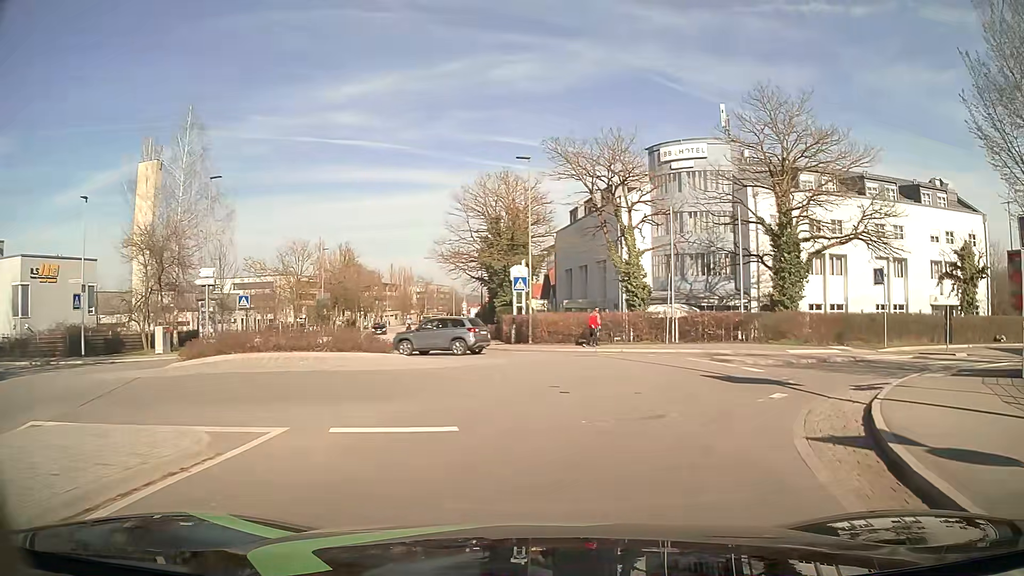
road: tertiary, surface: asphalt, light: Day
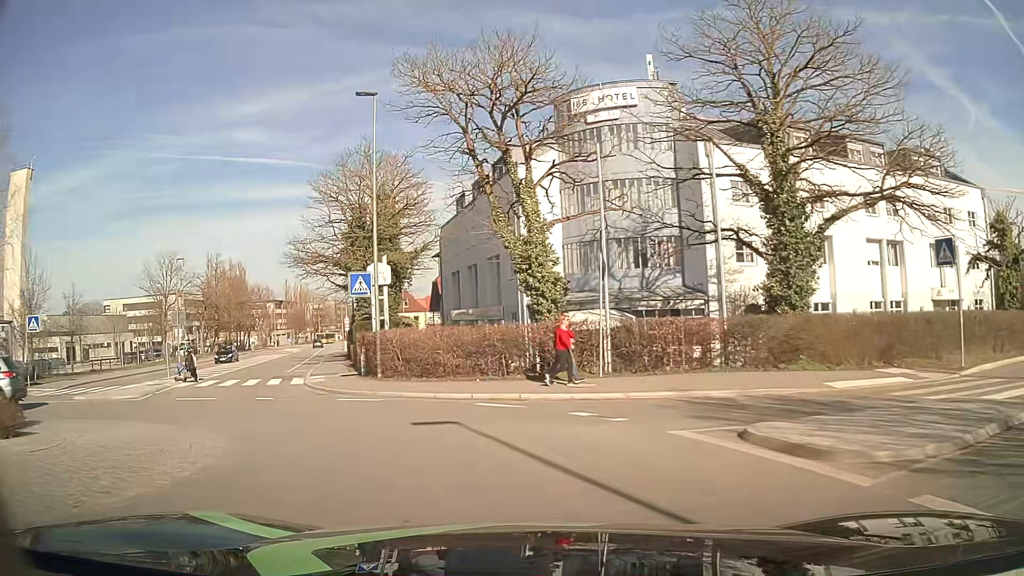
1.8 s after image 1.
(+1.7, +12.8) m; +9°
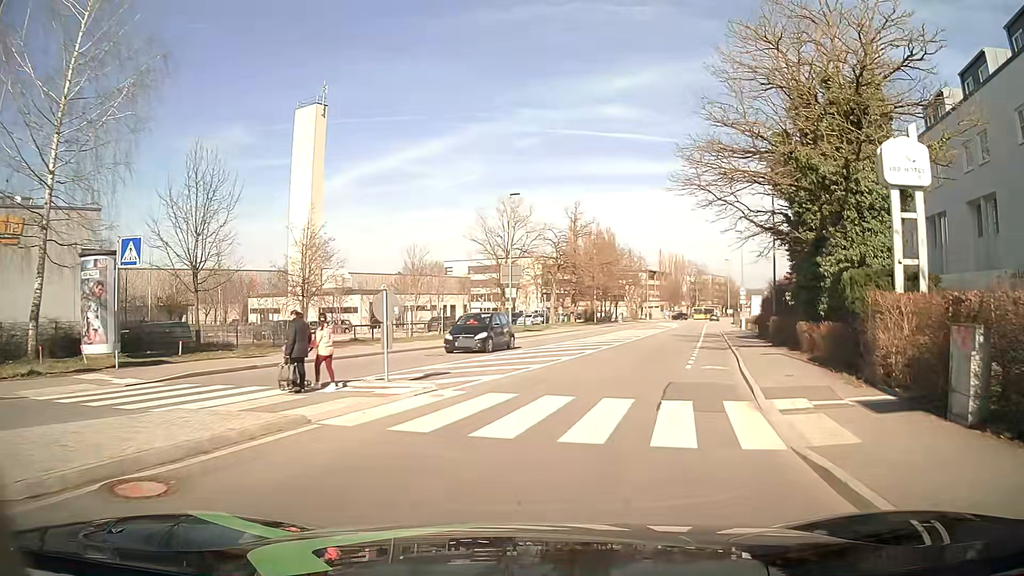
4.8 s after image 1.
(-7.1, +18.0) m; -32°
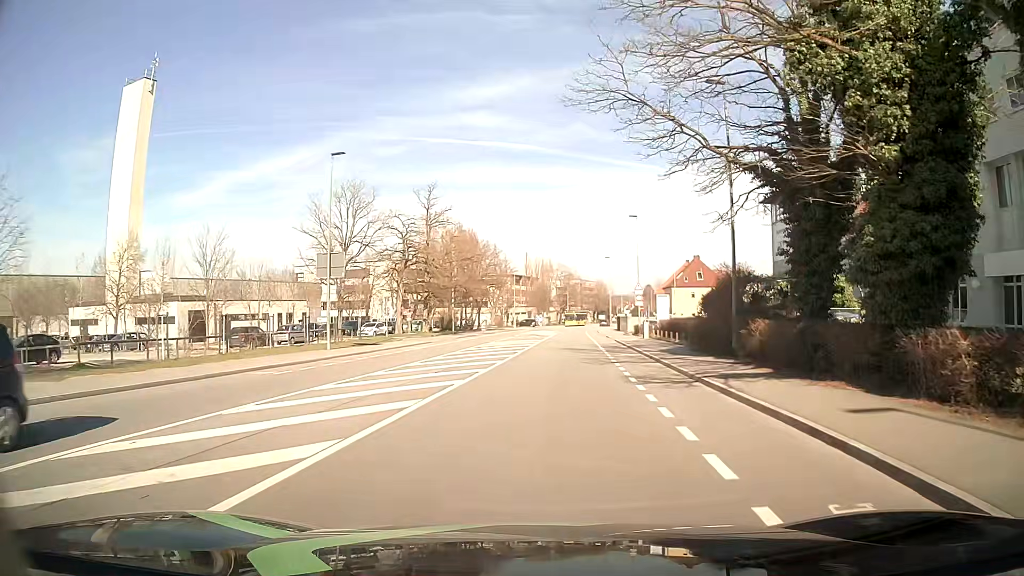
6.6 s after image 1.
(+1.5, +15.1) m; +11°
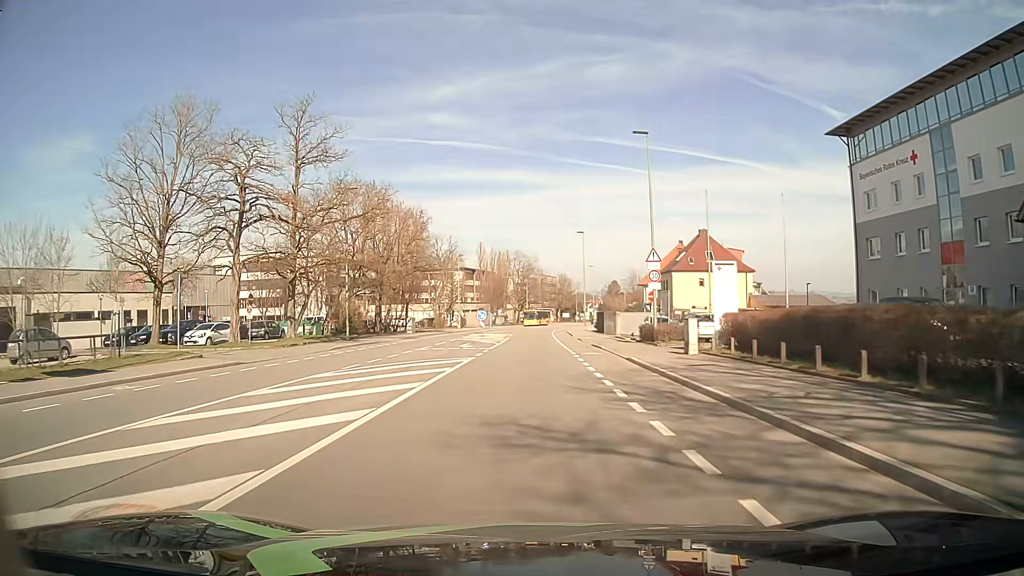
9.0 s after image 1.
(+1.5, +26.4) m; +4°
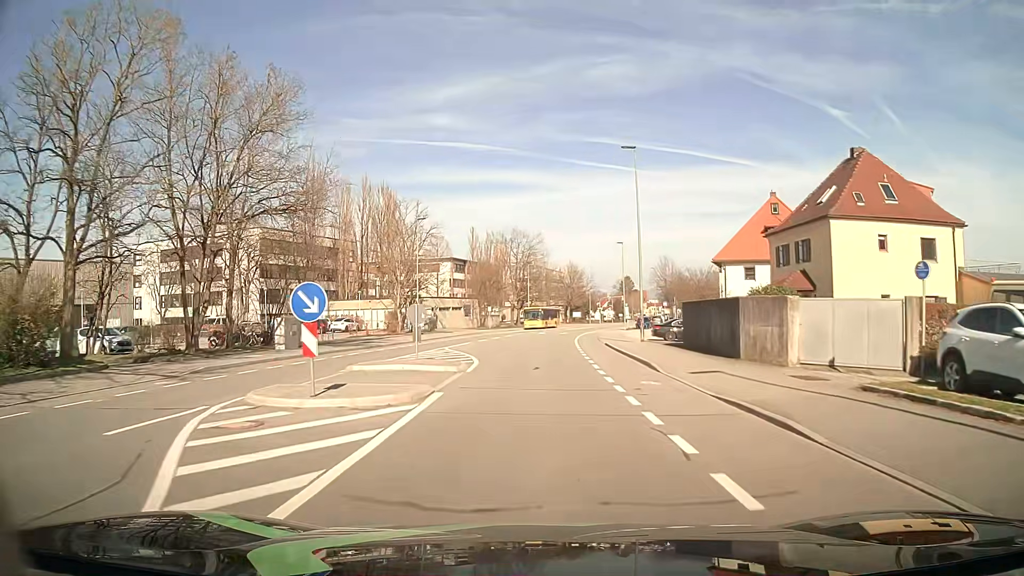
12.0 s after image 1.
(-0.1, +35.3) m; 0°
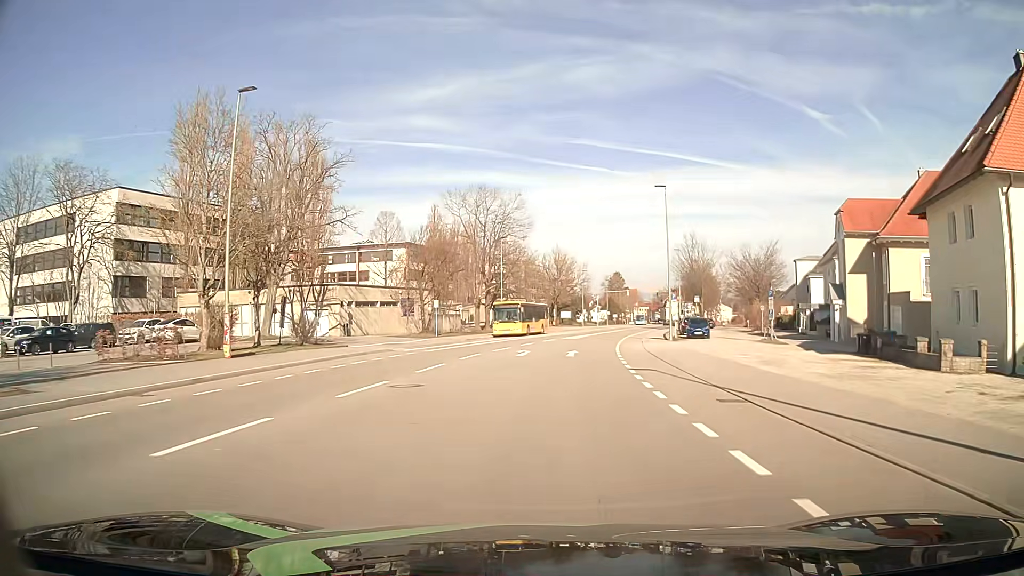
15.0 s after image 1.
(+0.2, +35.1) m; +1°
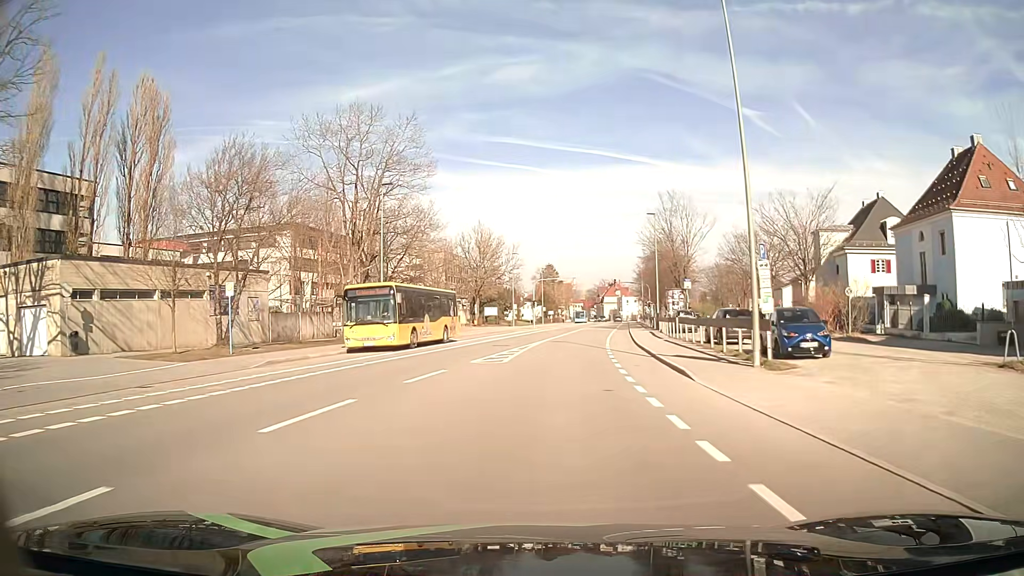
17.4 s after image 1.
(+1.7, +28.0) m; +6°
(0, +10) (+1, +20) (+2, +30) (+3, +40) (+4, +50) (+5, +60) (+7, +70) (+8, +79) (+10, +89) (+11, +99) m
